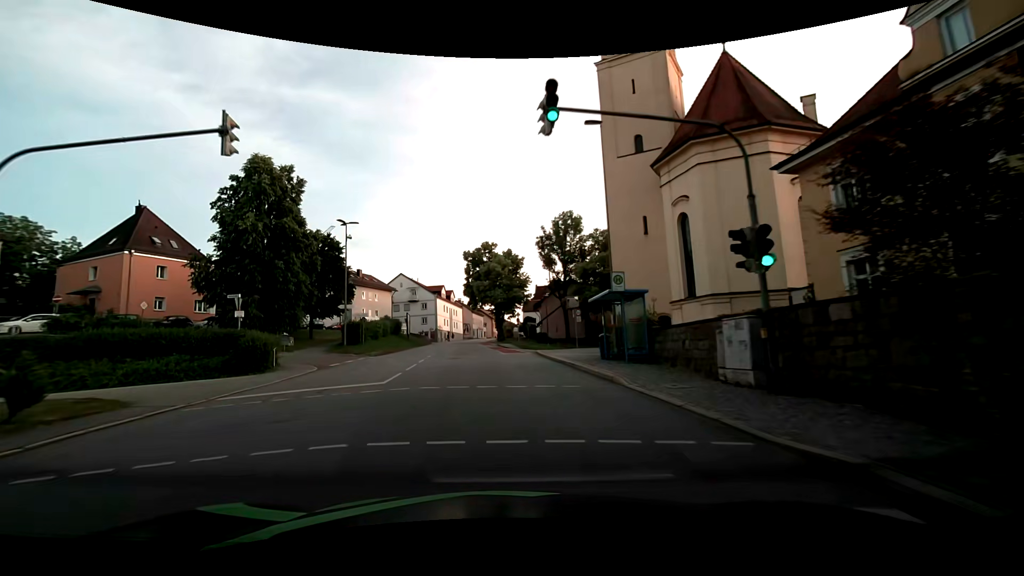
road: tertiary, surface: asphalt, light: Day
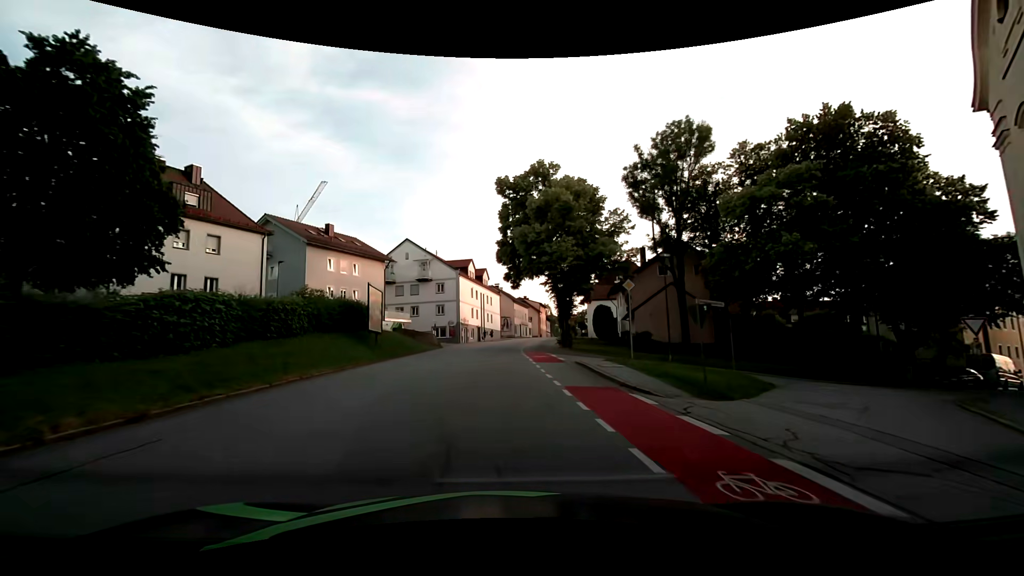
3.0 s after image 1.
(-2.2, +35.6) m; -5°
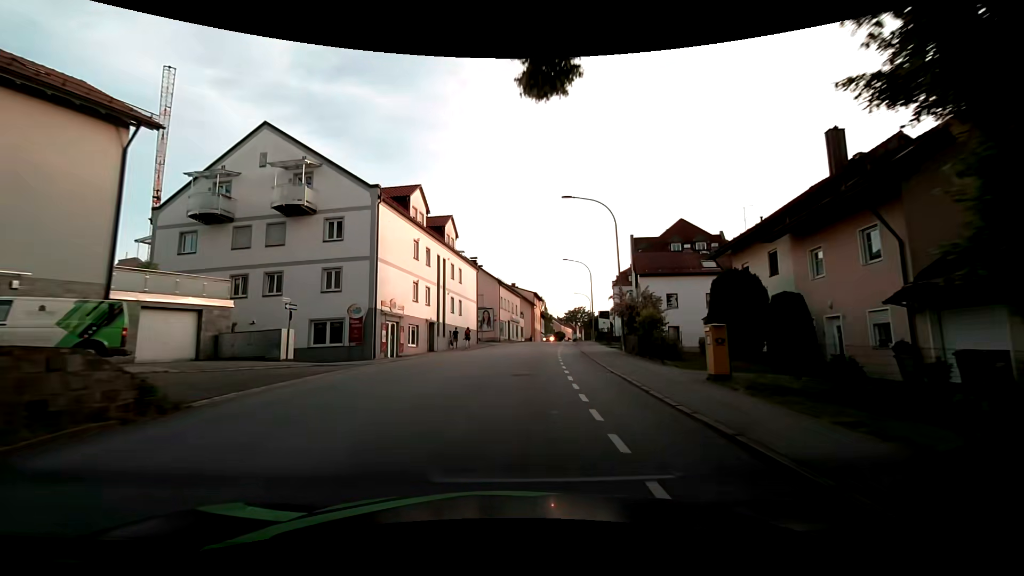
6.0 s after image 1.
(-0.2, +37.6) m; +2°
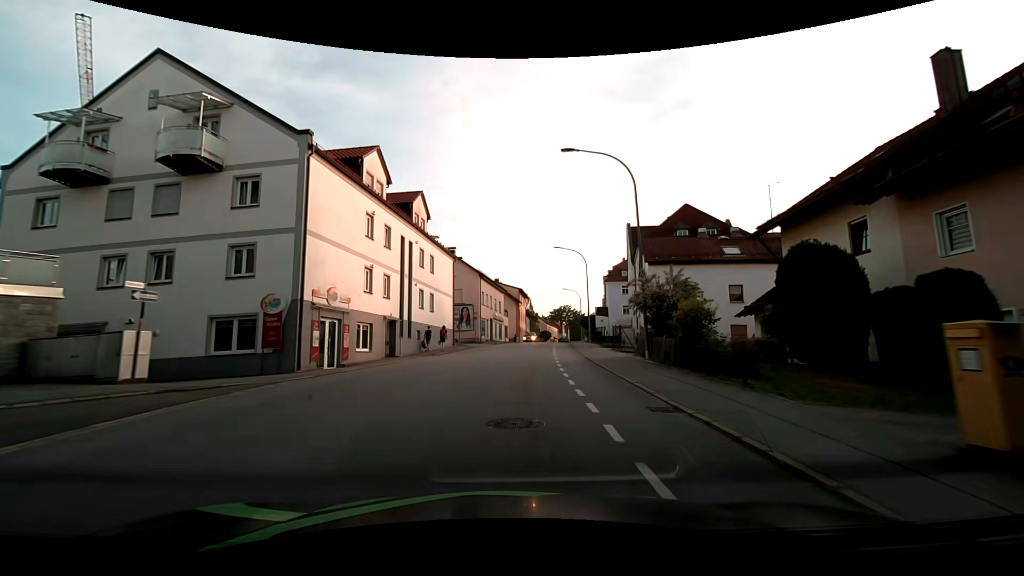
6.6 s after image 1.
(+0.1, +7.6) m; +1°
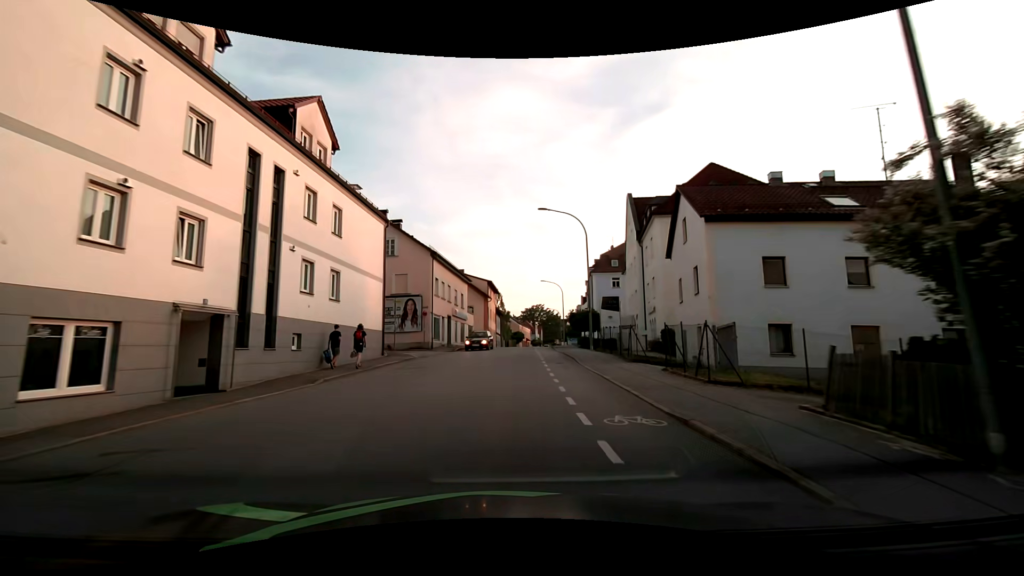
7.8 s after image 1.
(+0.5, +15.0) m; +3°
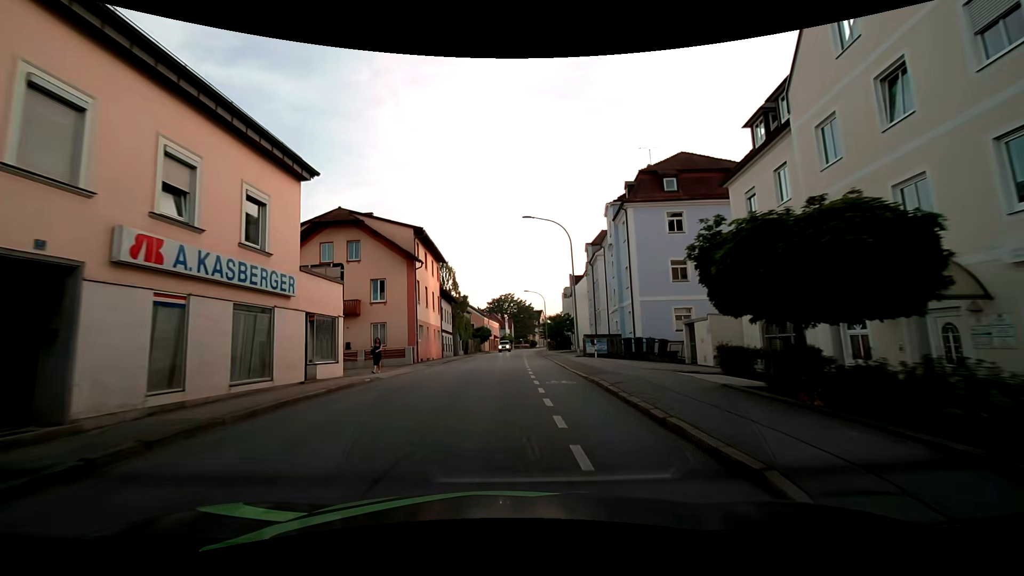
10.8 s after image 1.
(+1.8, +35.9) m; +4°
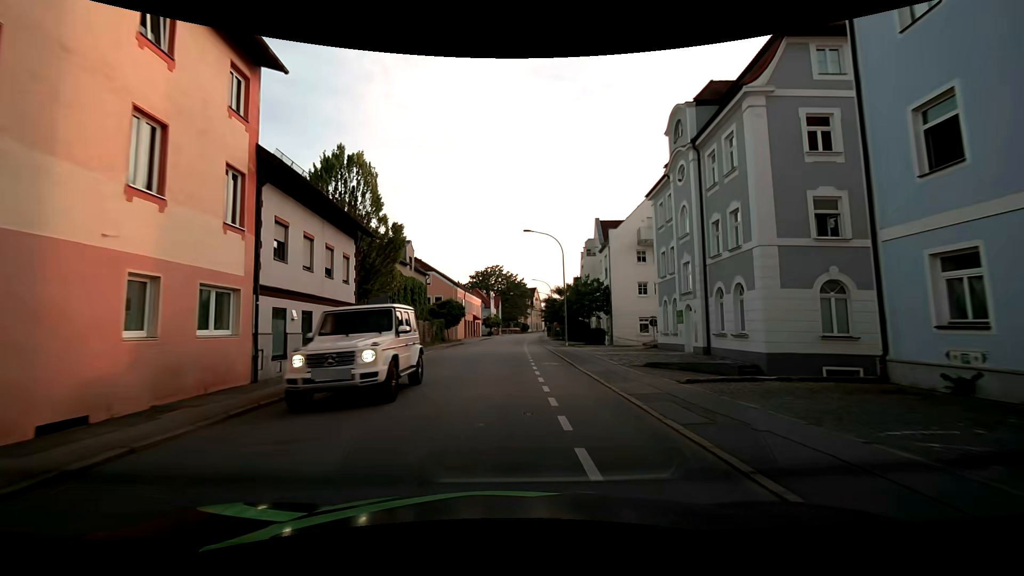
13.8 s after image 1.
(+0.8, +34.5) m; +2°
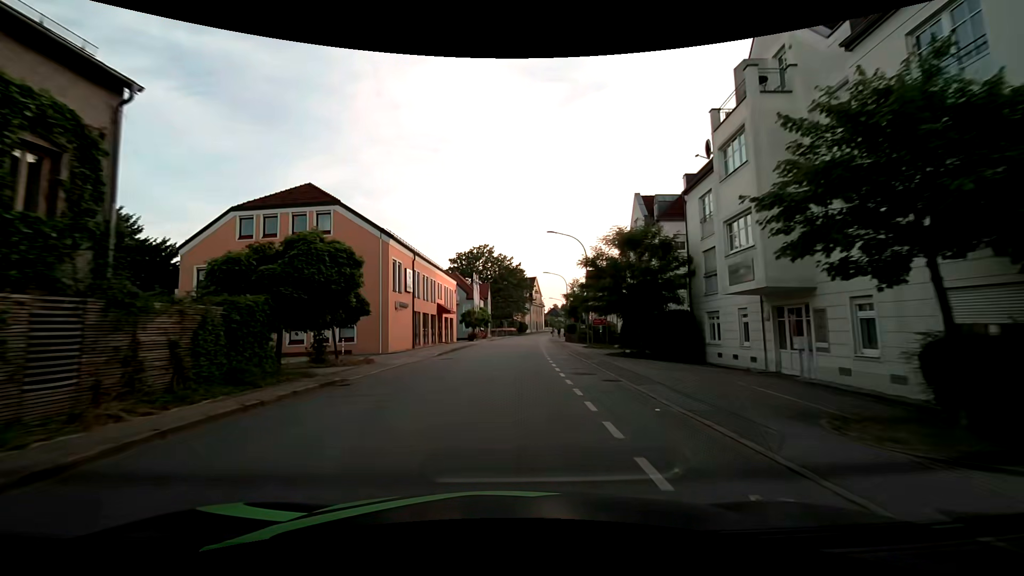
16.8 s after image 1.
(0.0, +36.6) m; +1°
(0, +10) (0, +20) (+1, +30) (+1, +40) (+2, +50) (+2, +60) (+3, +70) (+4, +80) (+5, +90) (+6, +100) m
